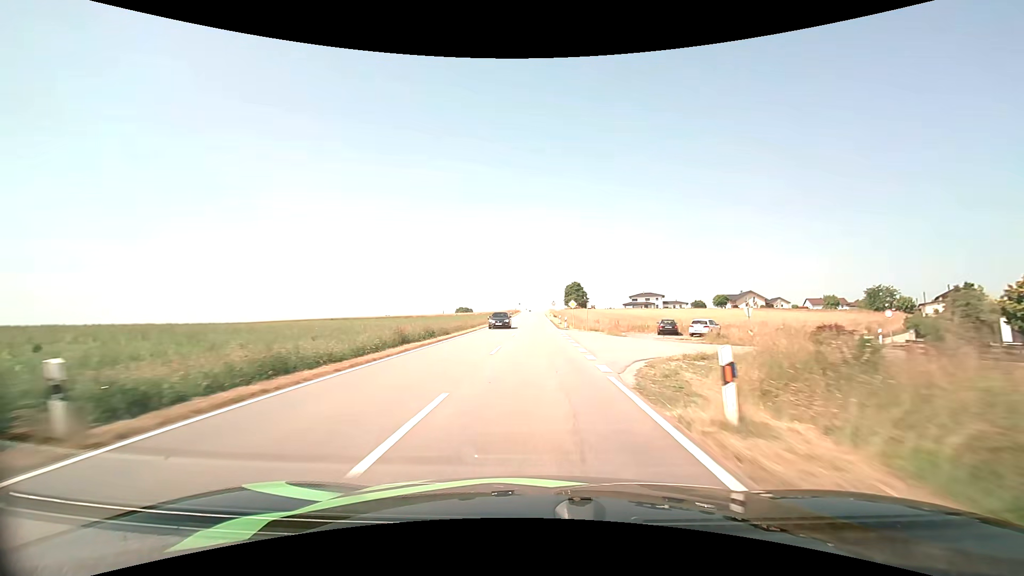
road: tertiary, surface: asphalt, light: Day
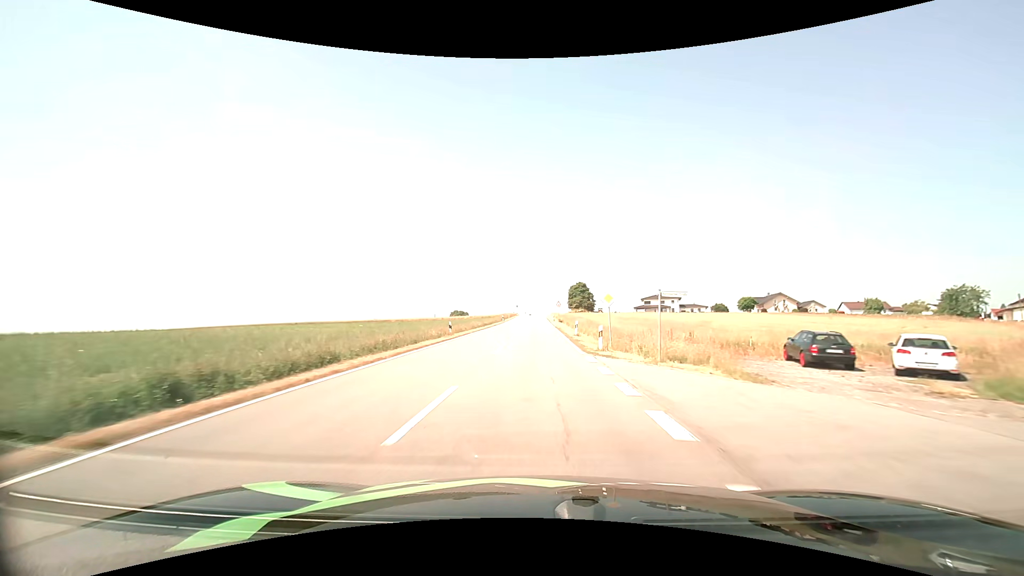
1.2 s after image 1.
(0.0, +24.3) m; 0°
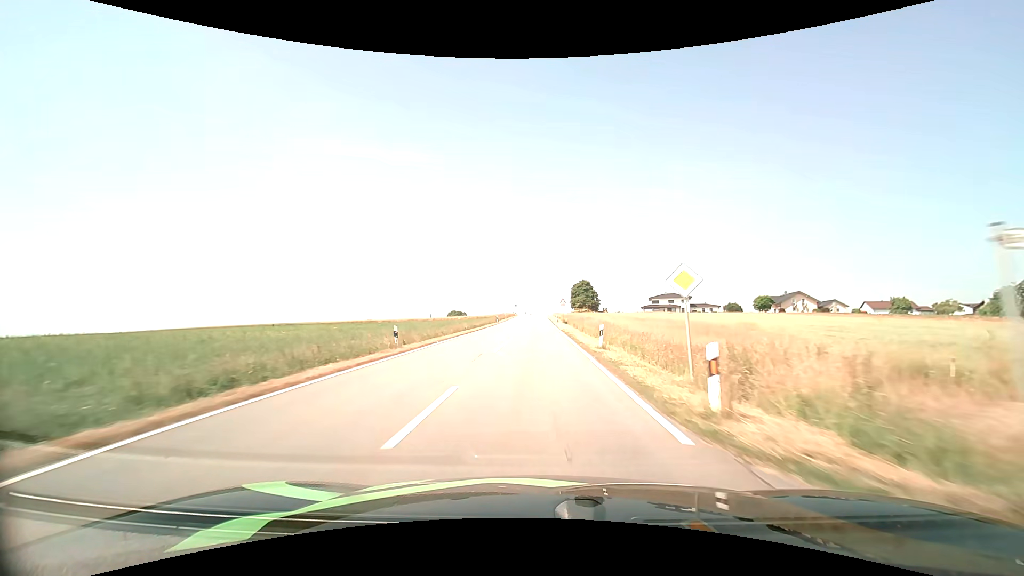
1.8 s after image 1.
(0.0, +12.2) m; 0°
(0, +10) (0, +20) (0, +30) (0, +40) (0, +50) (0, +60) (0, +70) (0, +80) (0, +90) (0, +100) m
